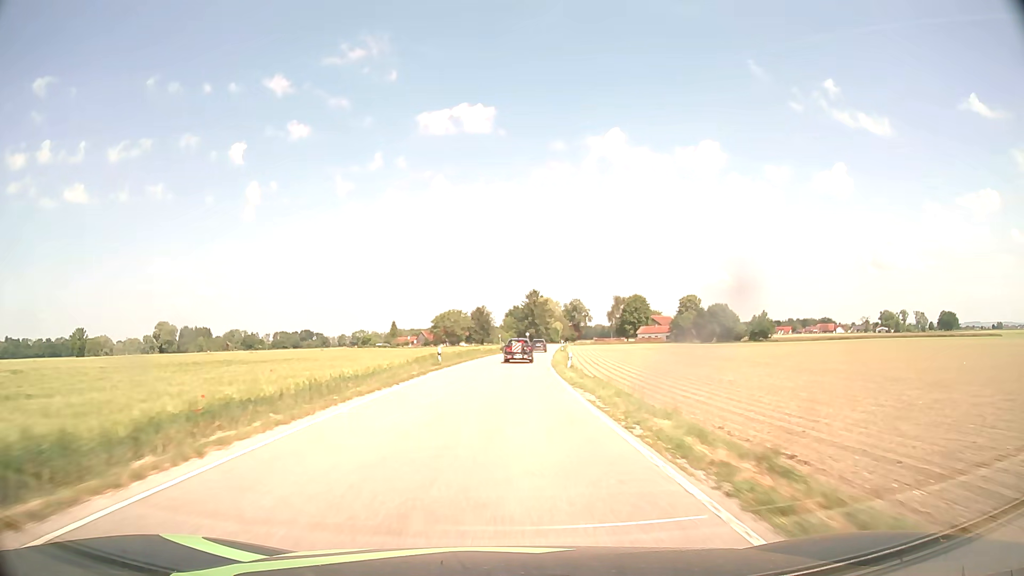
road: secondary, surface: asphalt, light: Day
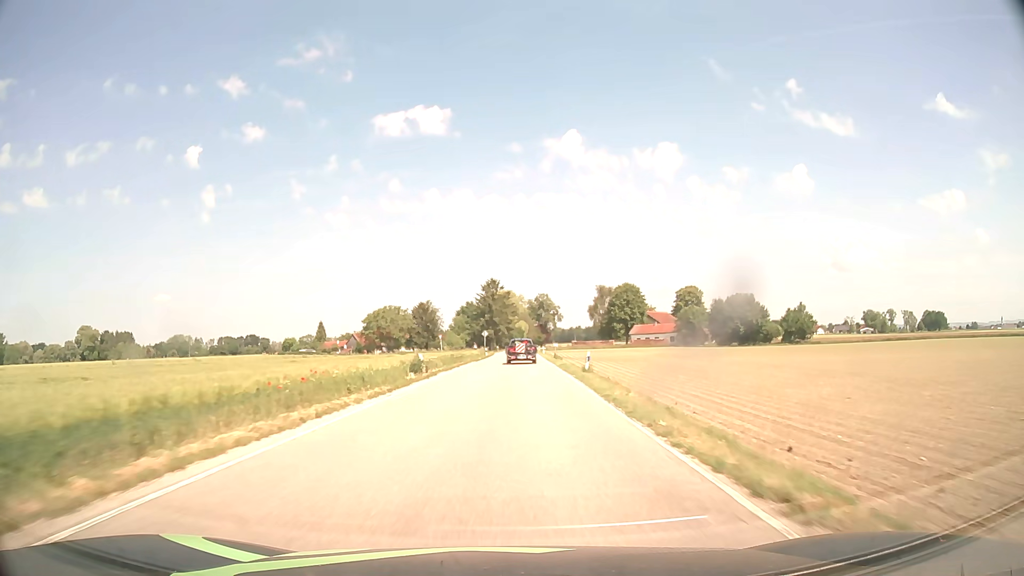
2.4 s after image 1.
(+1.2, +53.0) m; +4°
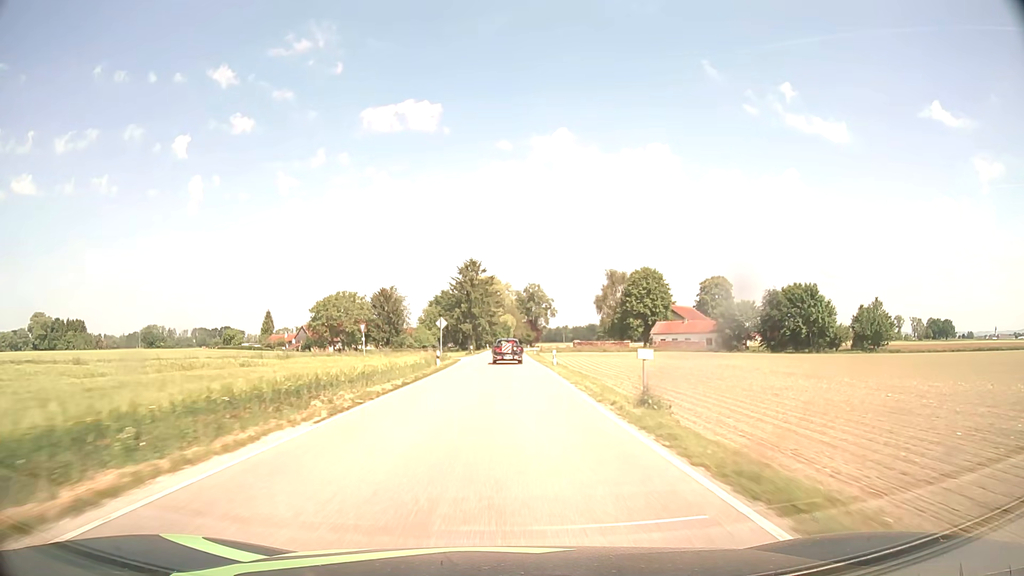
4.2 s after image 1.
(+0.6, +39.5) m; +1°
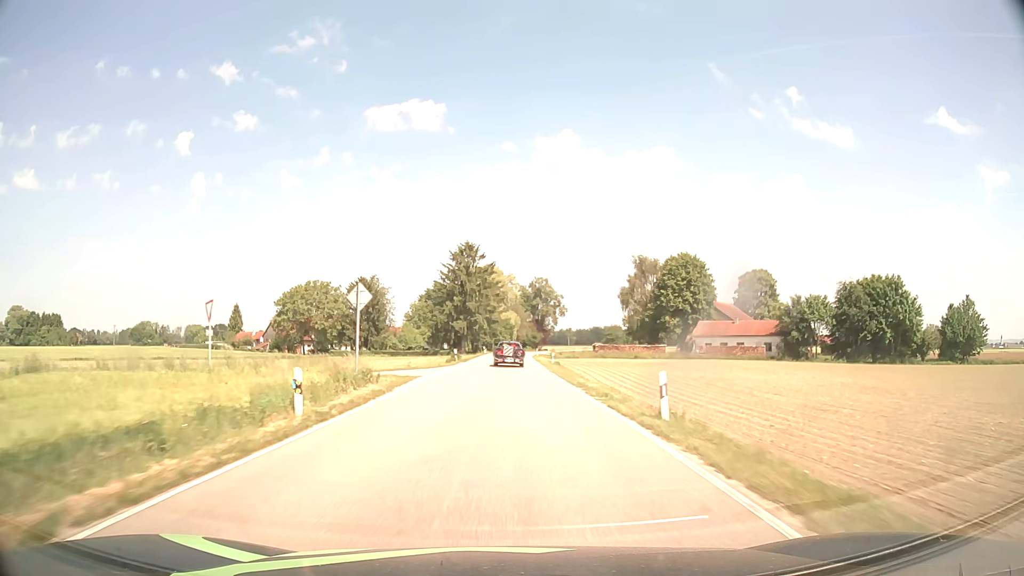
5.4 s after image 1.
(-0.1, +26.3) m; 0°
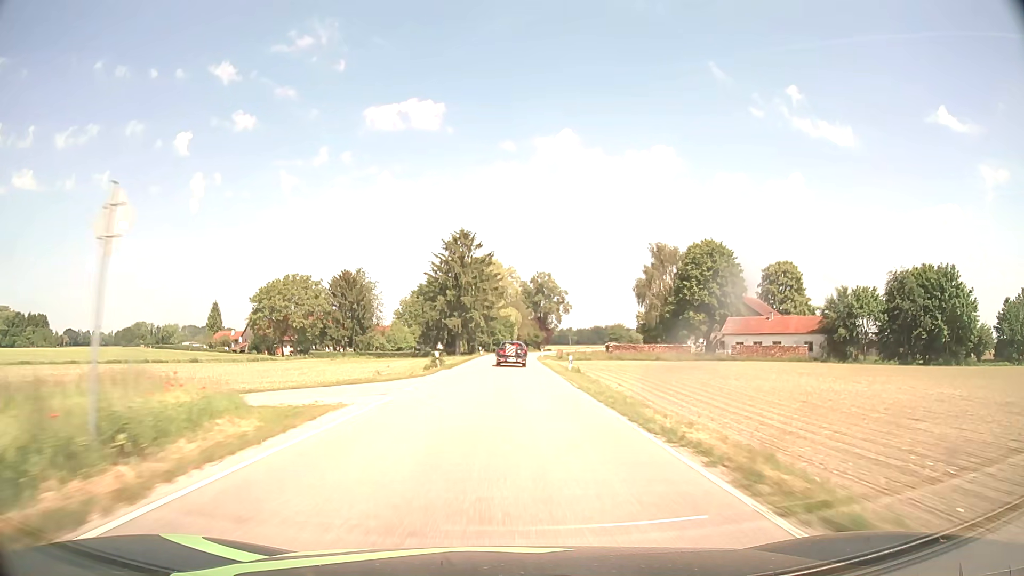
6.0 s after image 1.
(0.0, +13.1) m; 0°
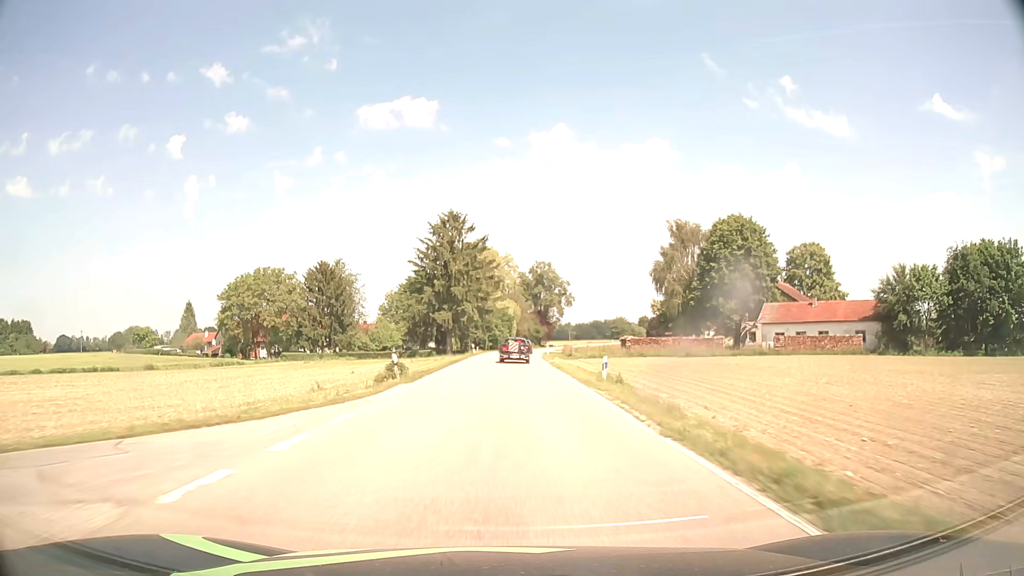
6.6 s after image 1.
(0.0, +13.1) m; 0°
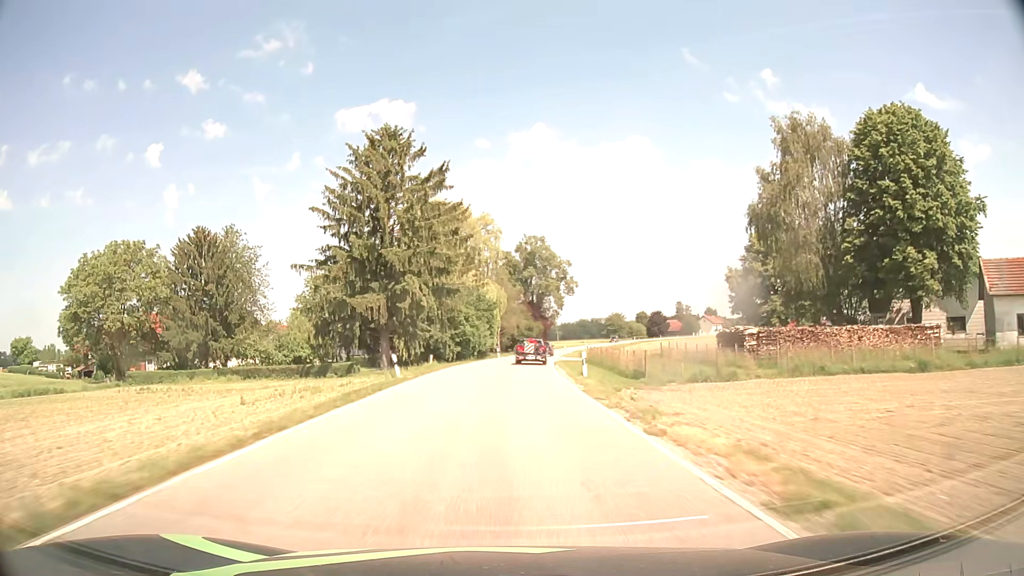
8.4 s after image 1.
(+0.3, +39.3) m; +1°
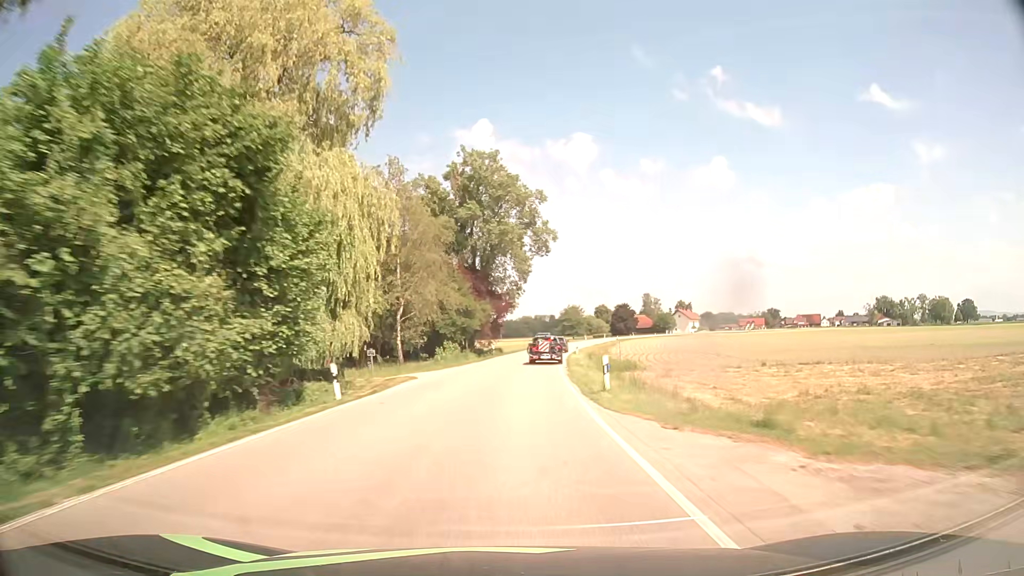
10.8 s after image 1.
(+1.8, +51.2) m; +5°
(0, +10) (+1, +20) (+1, +30) (+2, +40) (+3, +50) (+4, +60) (+5, +70) (+7, +80) (+9, +89) (+10, +99) m
